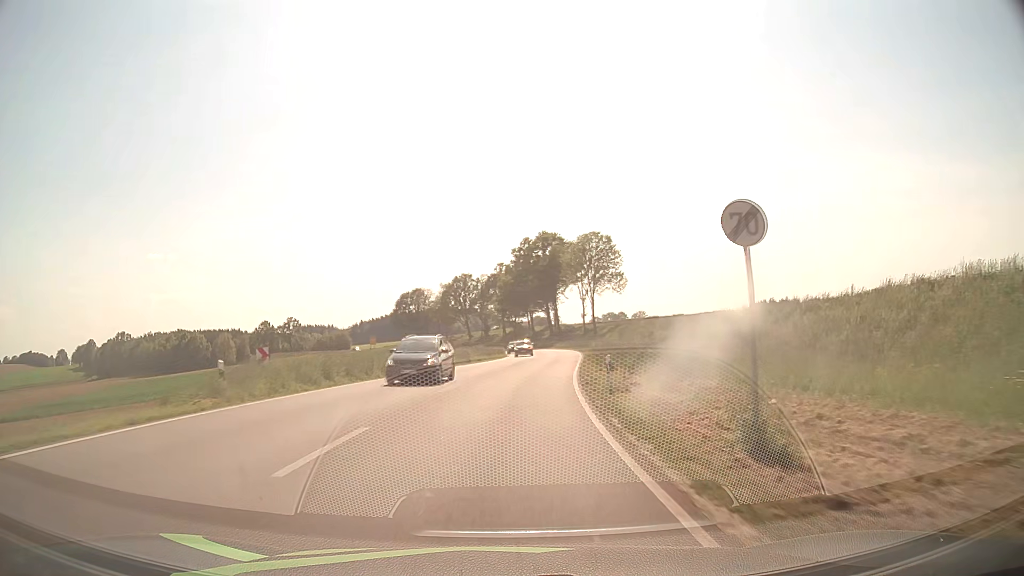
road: secondary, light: Day
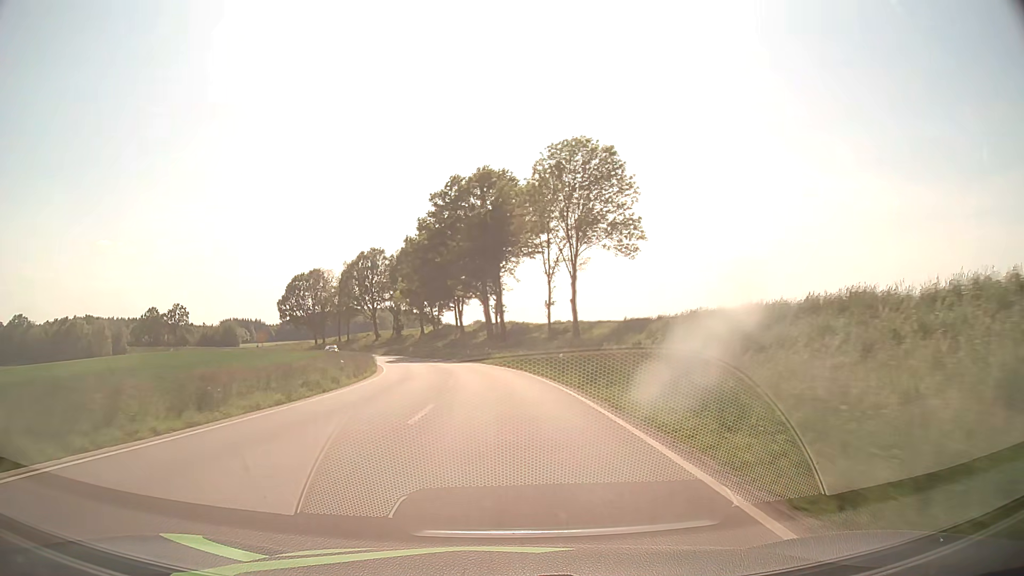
(+4.5, +54.7) m; +6°
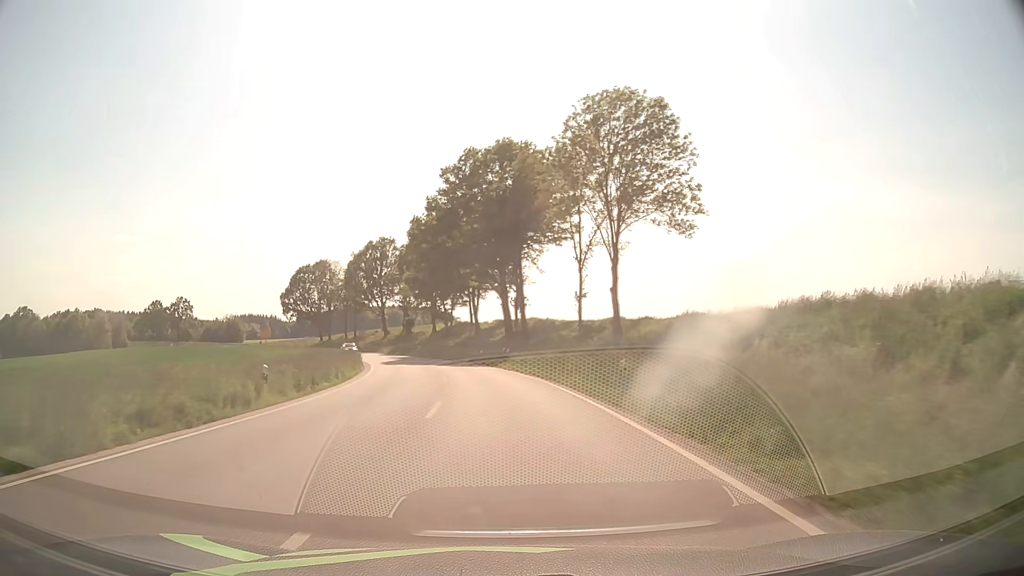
(-0.1, +11.5) m; -1°
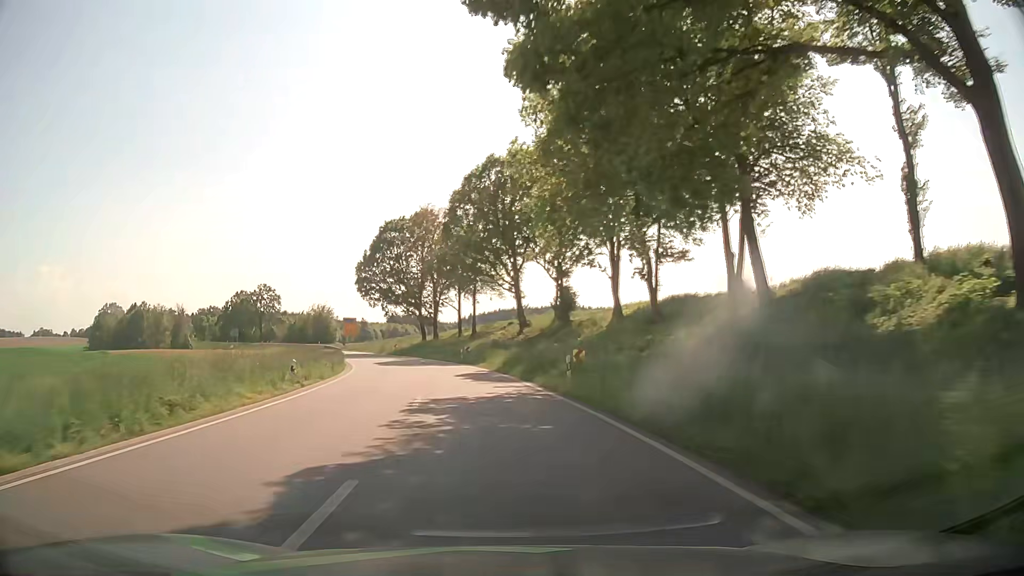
(-6.5, +58.9) m; -14°
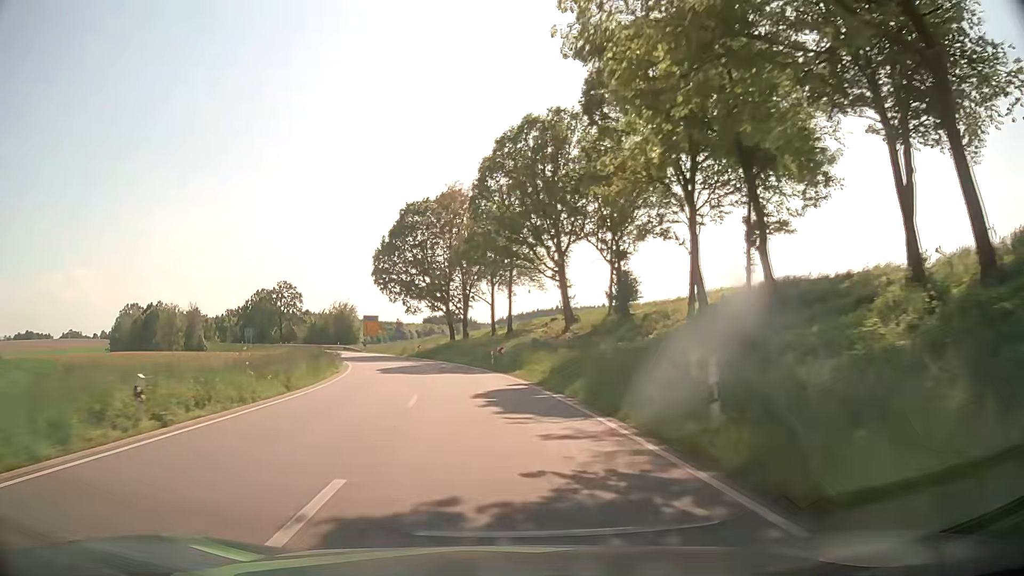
(-0.4, +12.3) m; -3°
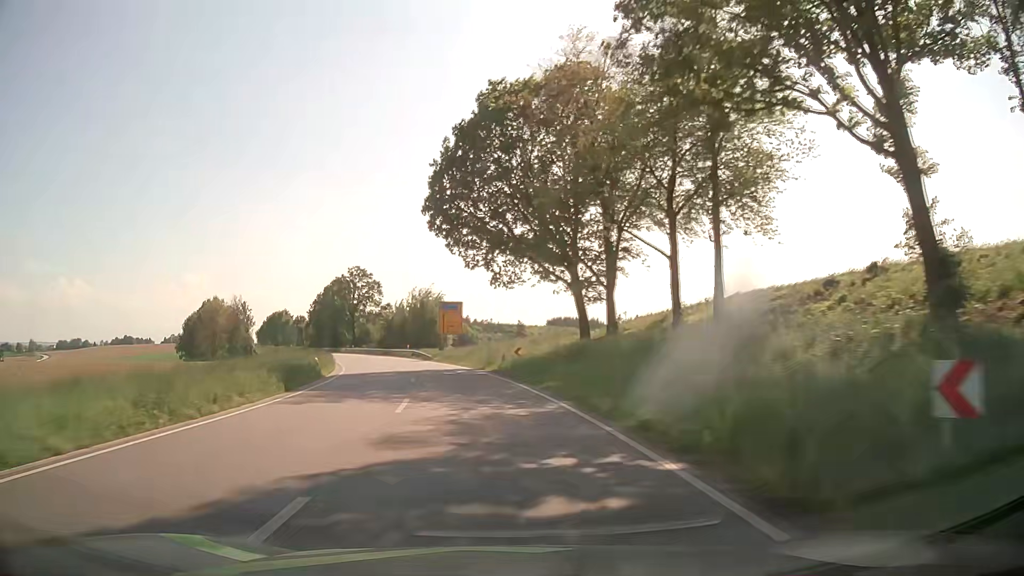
(-3.4, +37.5) m; -10°
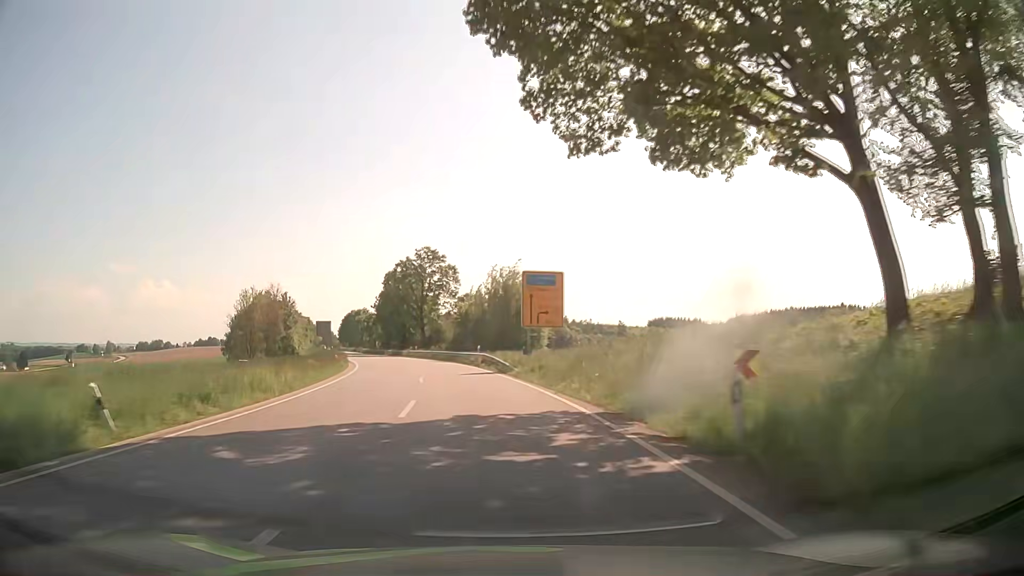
(-1.8, +25.7) m; -8°
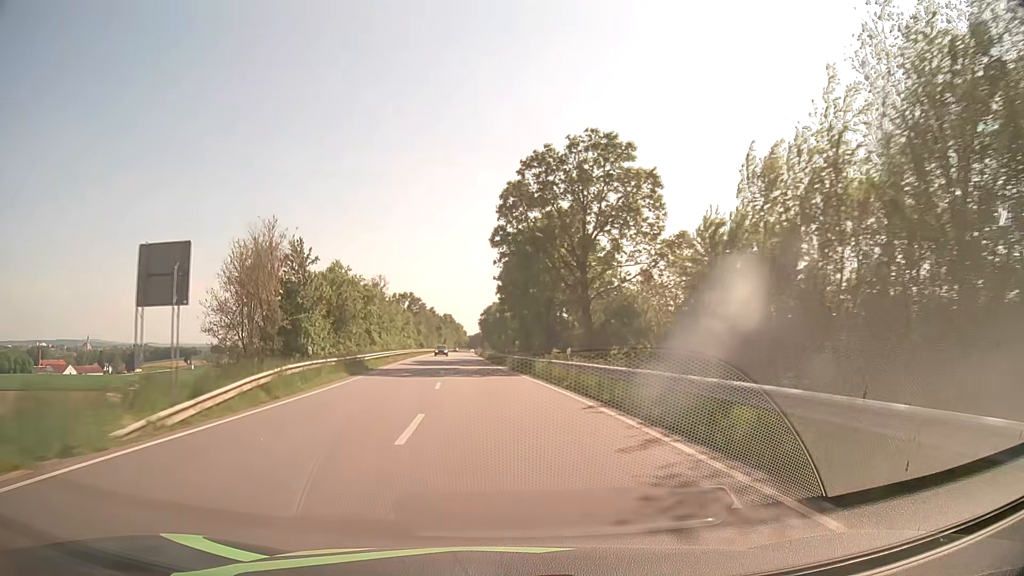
(-7.0, +52.3) m; -14°
(0, +10) (-1, +20) (-1, +30) (-2, +40) (-3, +50) (-3, +60) (-4, +70) (-5, +80) (-6, +90) (-7, +100) m
